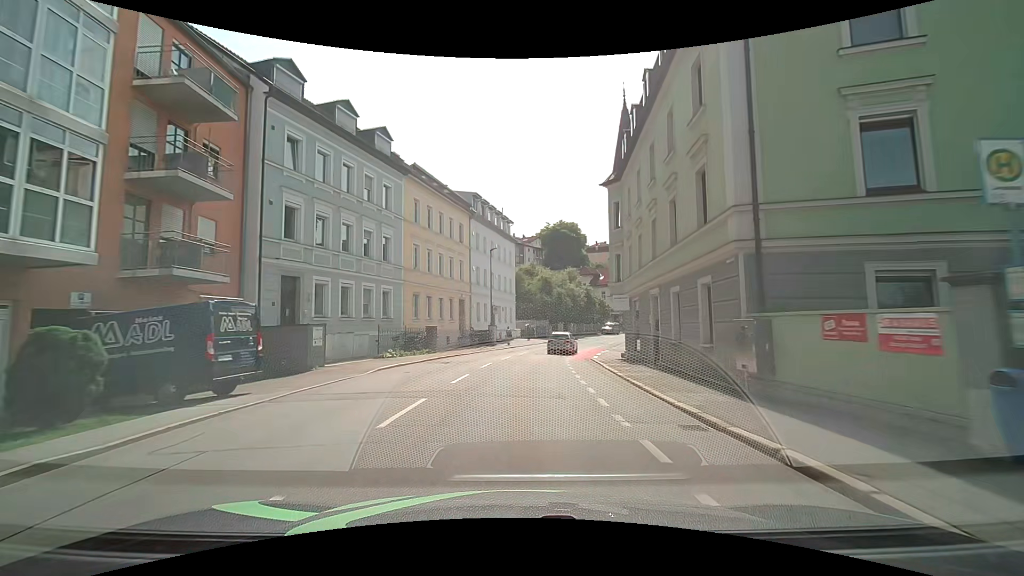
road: tertiary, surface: asphalt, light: Day
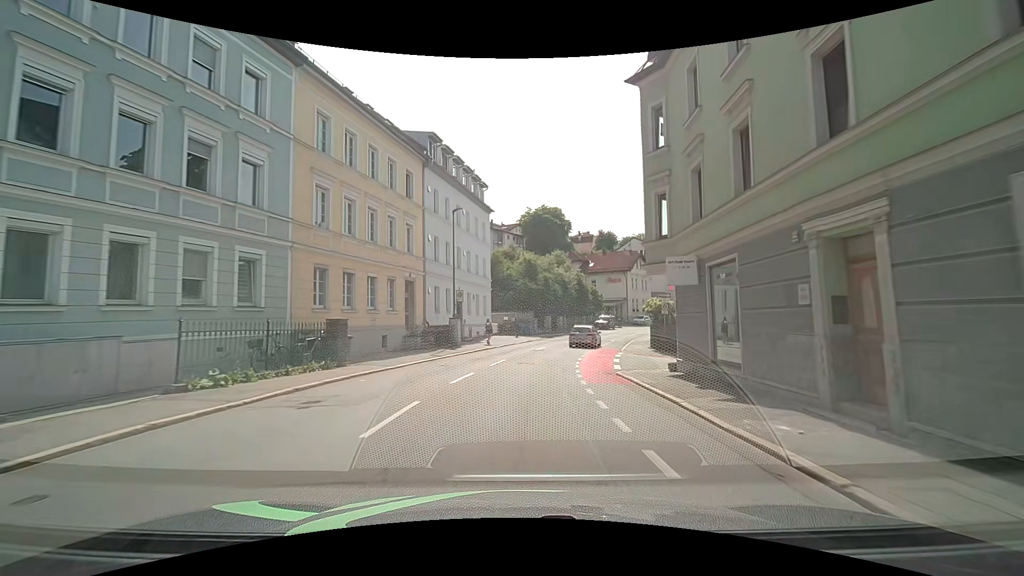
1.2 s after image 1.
(+0.3, +12.6) m; +2°
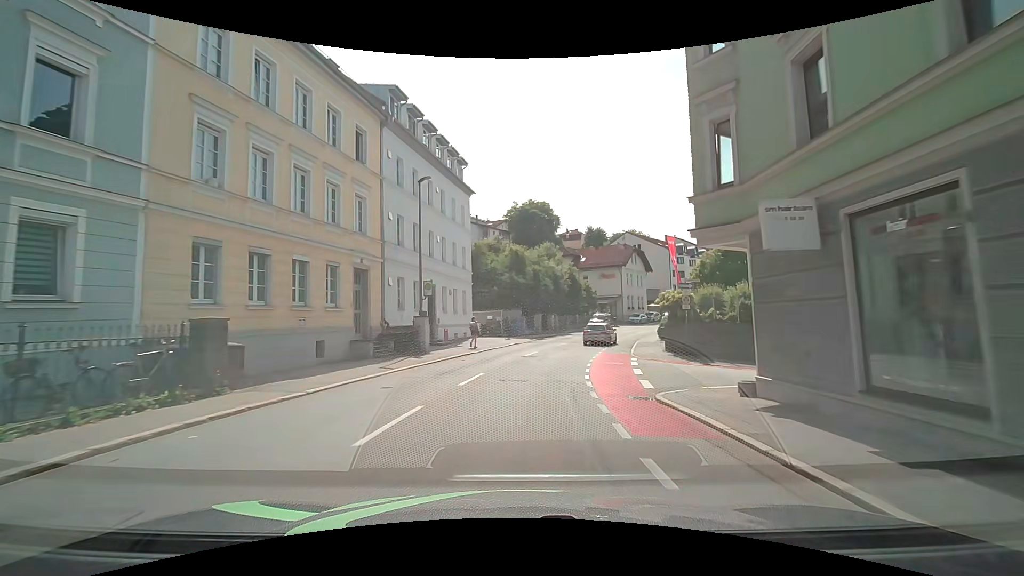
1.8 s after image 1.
(+0.1, +6.3) m; +2°
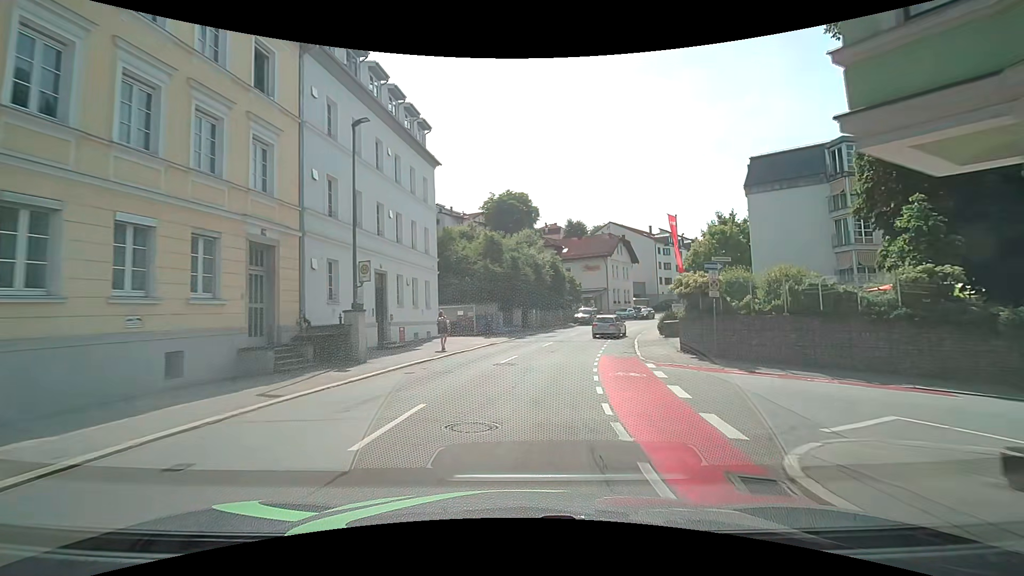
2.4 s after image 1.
(+0.1, +6.3) m; +2°
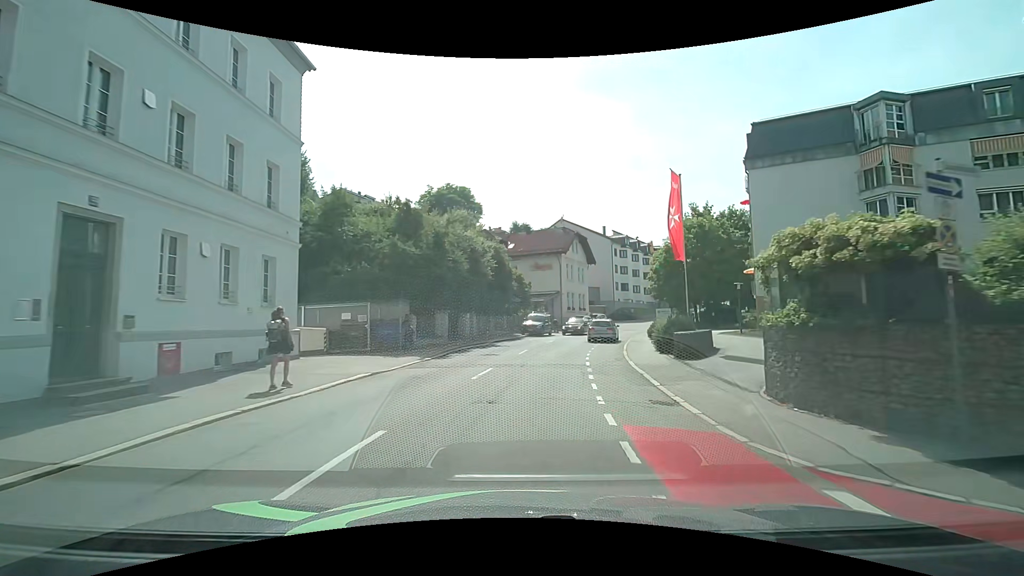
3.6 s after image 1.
(+0.5, +12.6) m; +6°
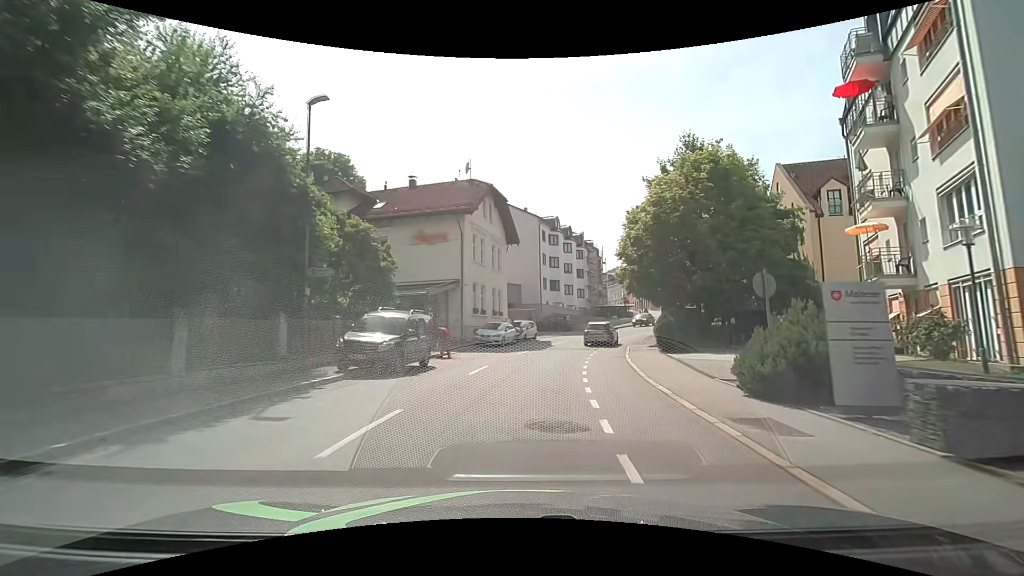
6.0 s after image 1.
(+2.7, +24.9) m; +10°
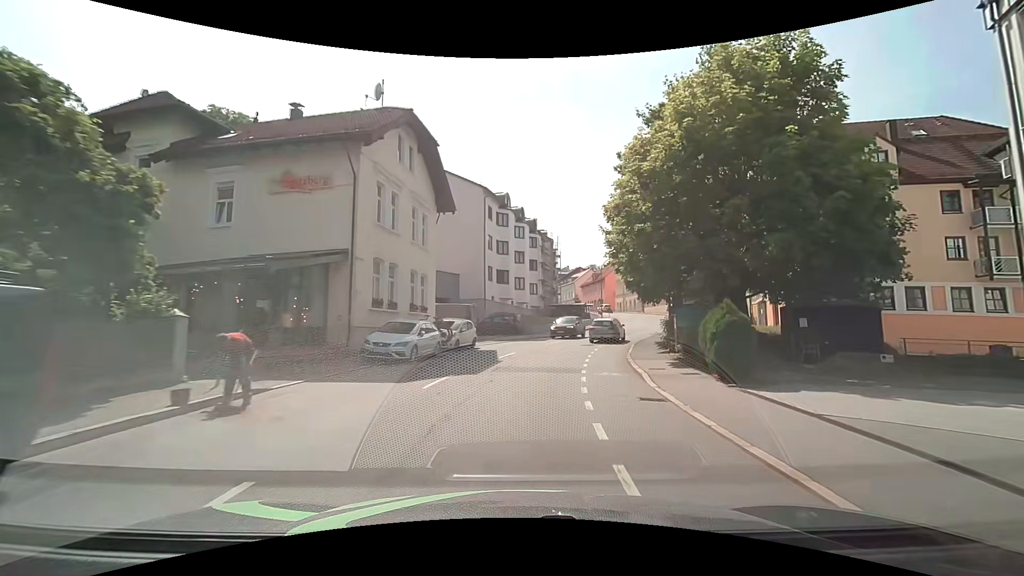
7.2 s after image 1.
(+0.8, +12.5) m; +7°
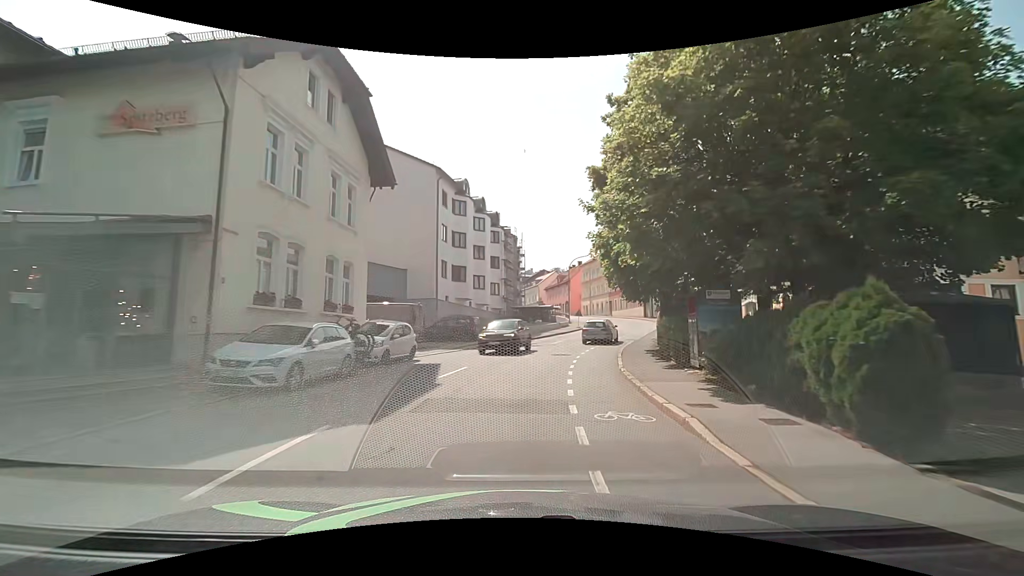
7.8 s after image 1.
(+0.2, +6.3) m; +4°
(0, +10) (+2, +20) (+4, +30) (+7, +39) (+10, +49) (+13, +58) (+14, +68) (+14, +78) (+12, +88) (+10, +98) m
